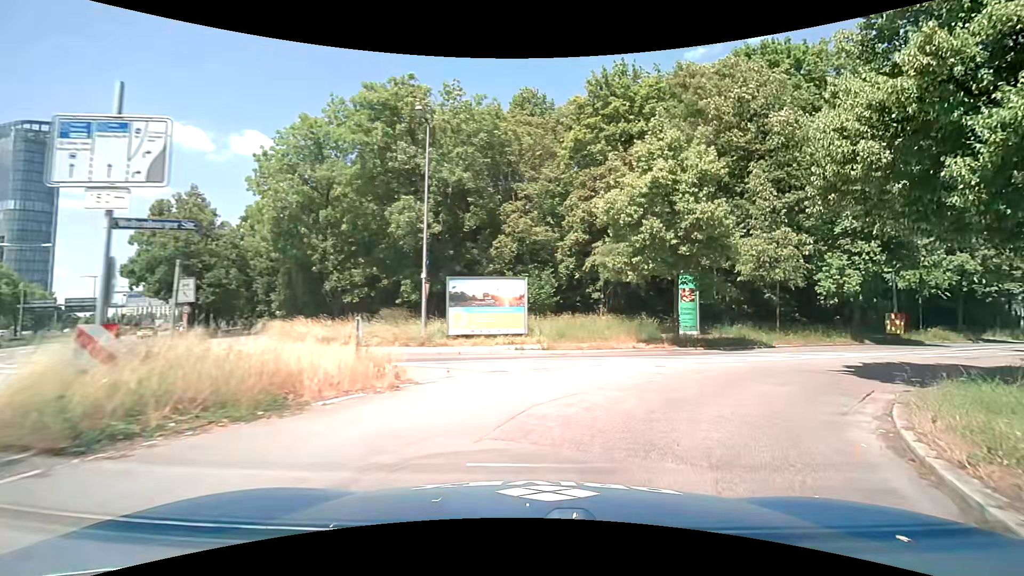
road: motorway_link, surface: asphalt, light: Day
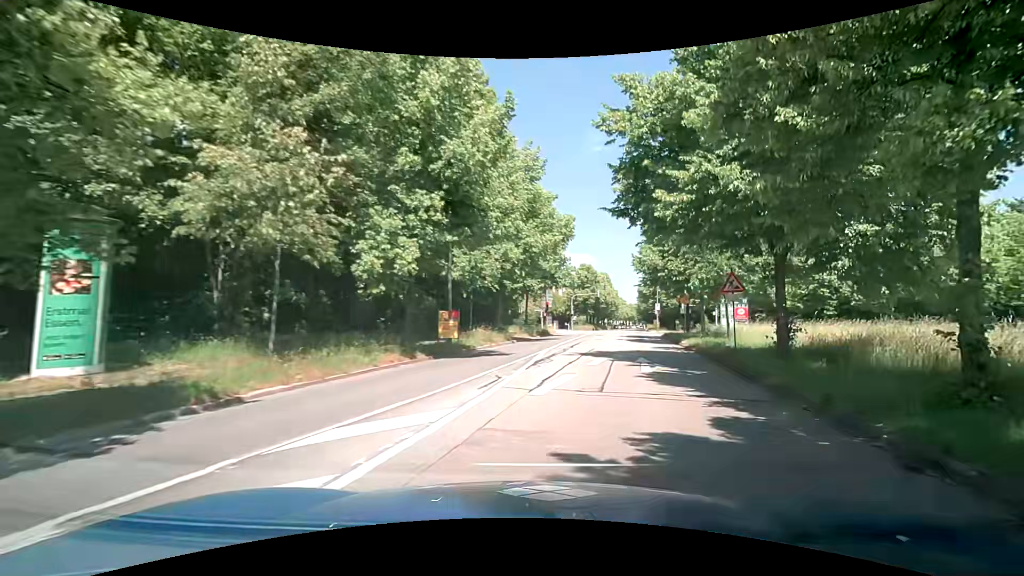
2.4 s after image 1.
(+6.7, +14.6) m; +47°
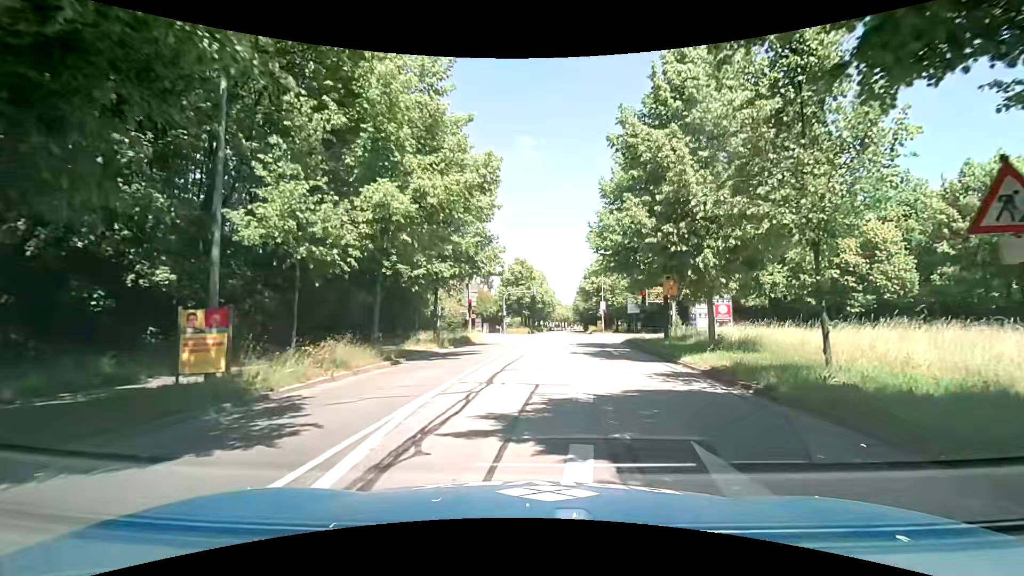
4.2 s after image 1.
(+1.2, +12.4) m; +8°
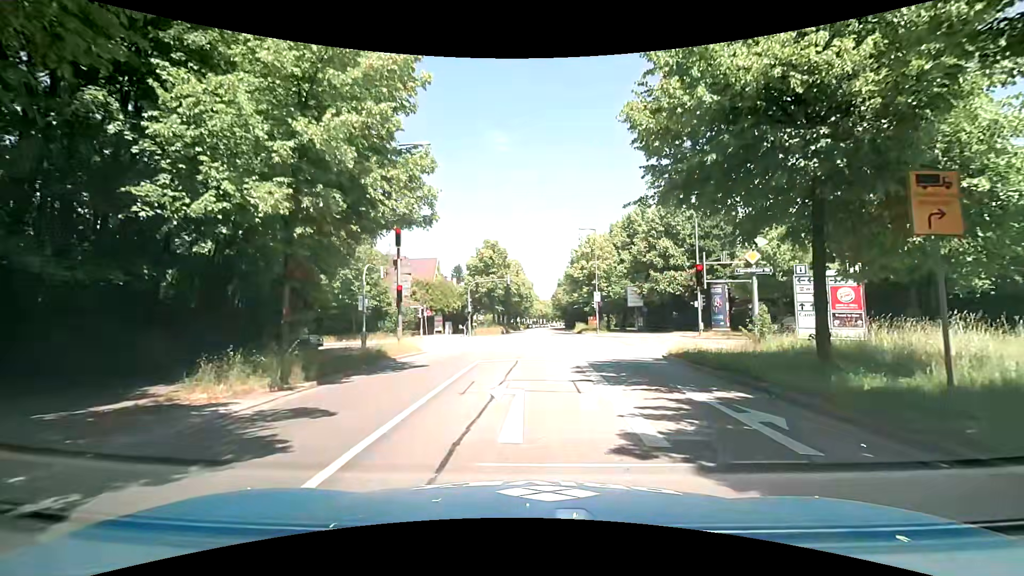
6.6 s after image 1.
(+0.4, +14.9) m; +2°
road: secondary
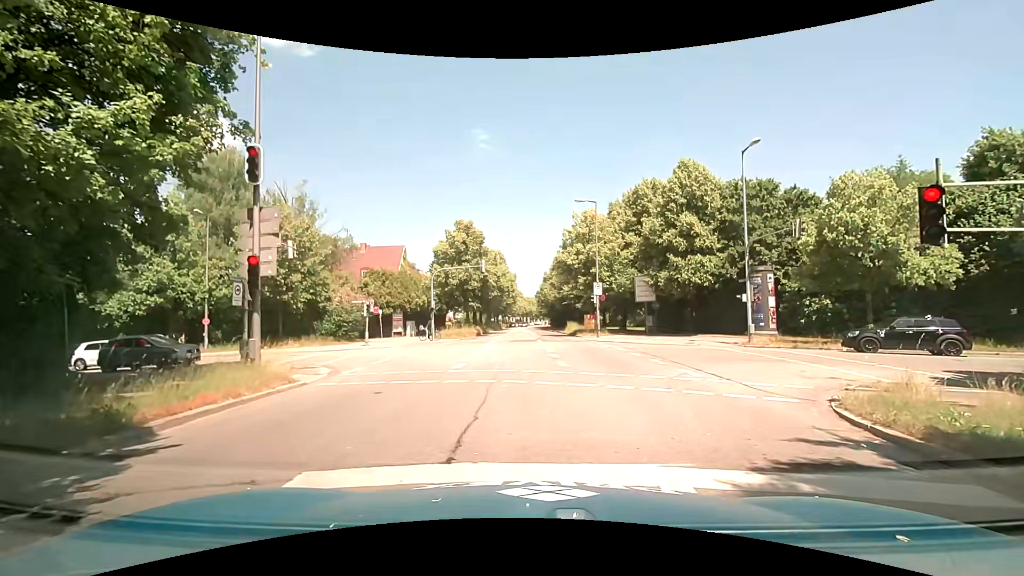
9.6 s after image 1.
(+0.3, +11.1) m; +2°
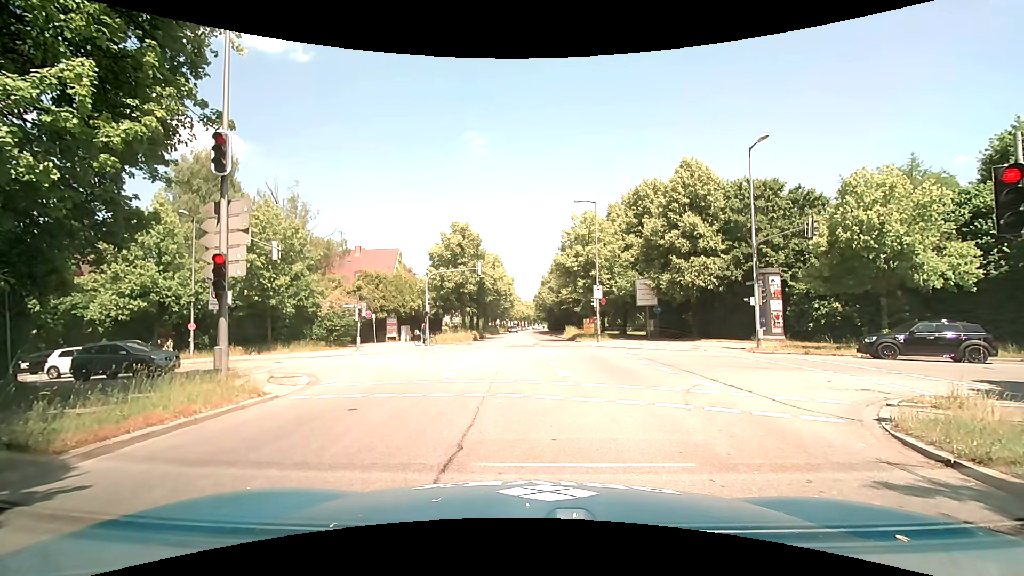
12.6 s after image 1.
(0.0, +1.2) m; +1°
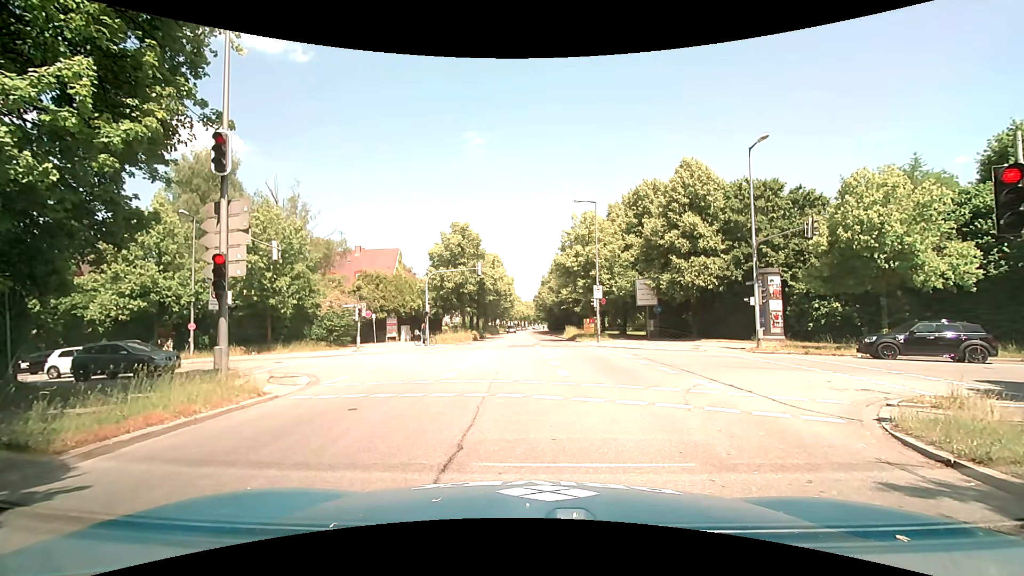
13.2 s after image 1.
(0.0, 0.0) m; 0°
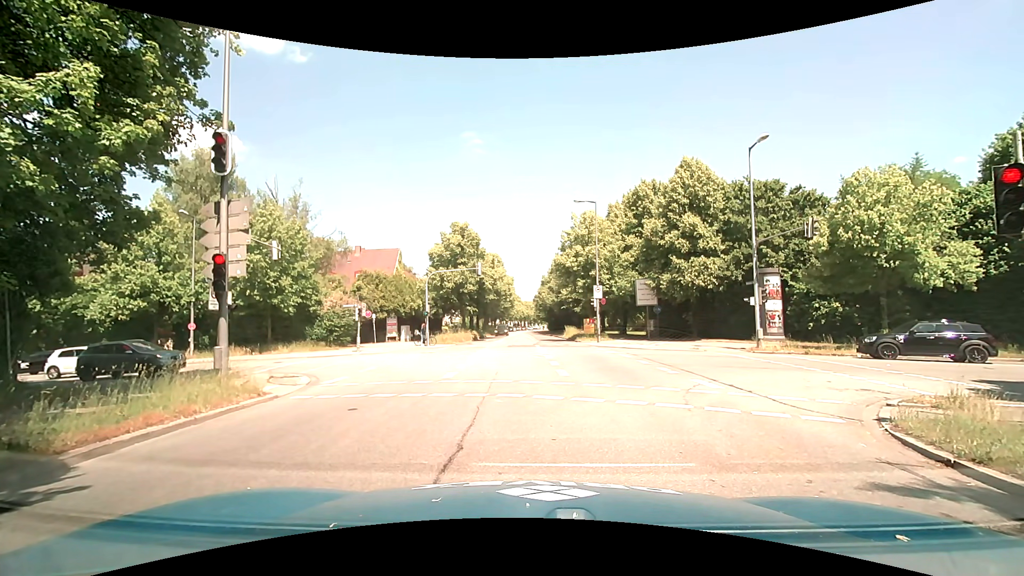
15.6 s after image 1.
(0.0, 0.0) m; 0°
